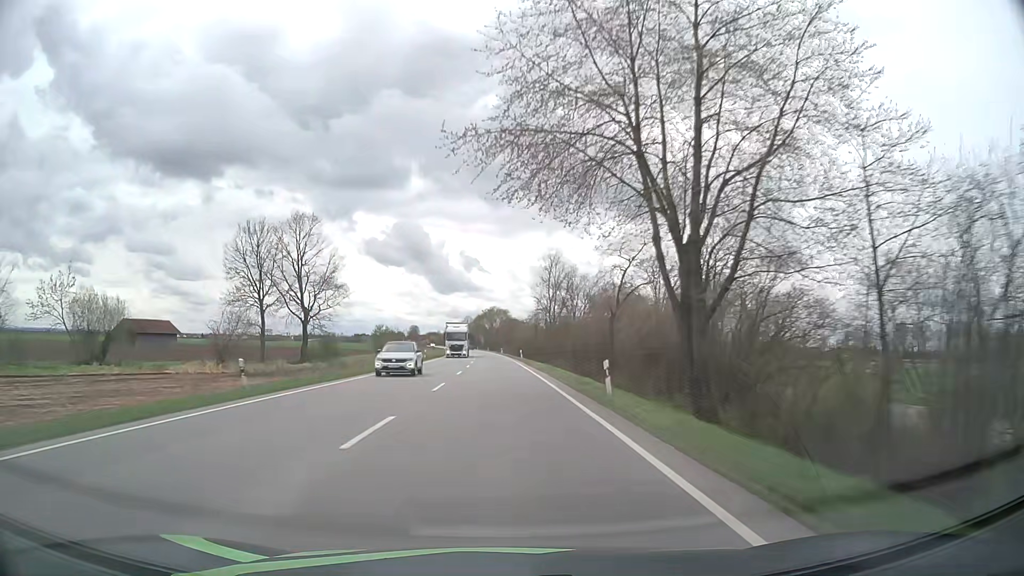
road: primary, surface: asphalt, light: Day
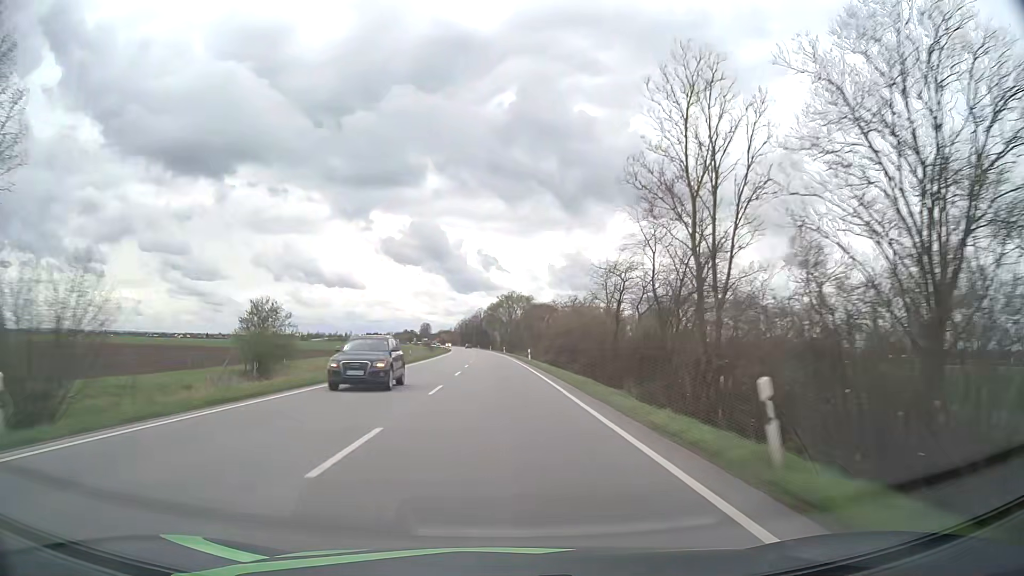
(-0.9, +61.4) m; -2°
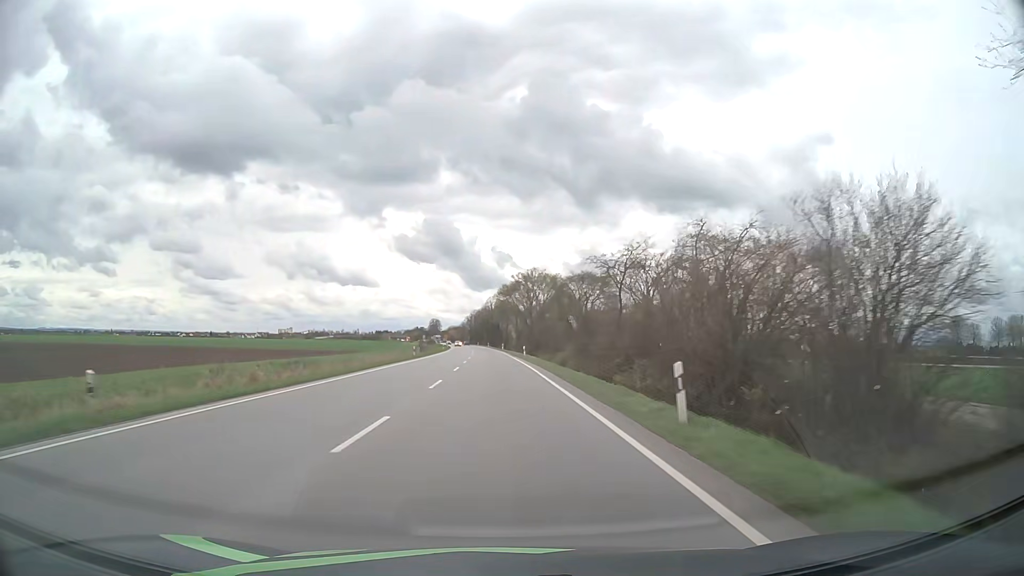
(-0.4, +46.2) m; -1°
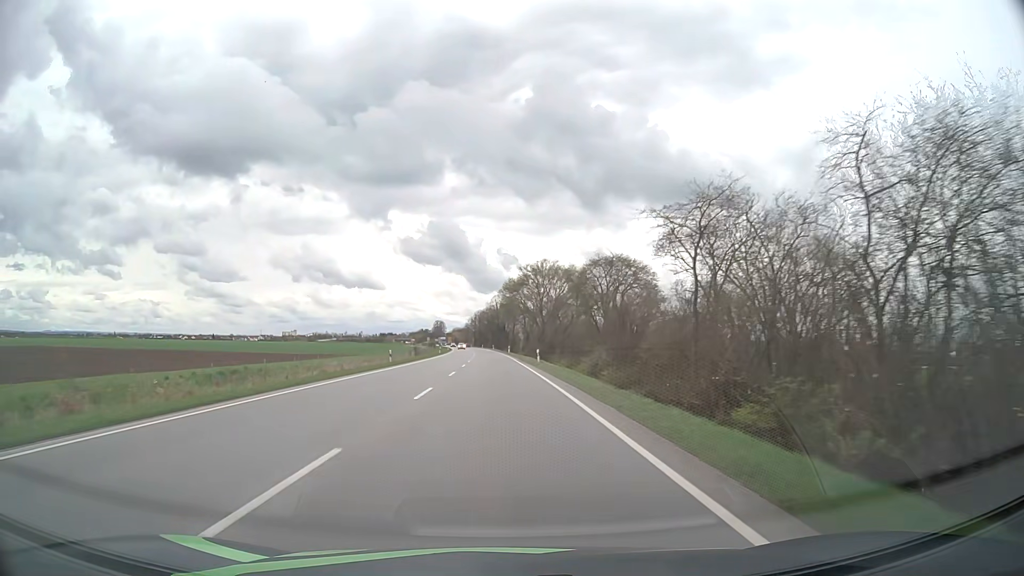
(-0.1, +15.4) m; 0°
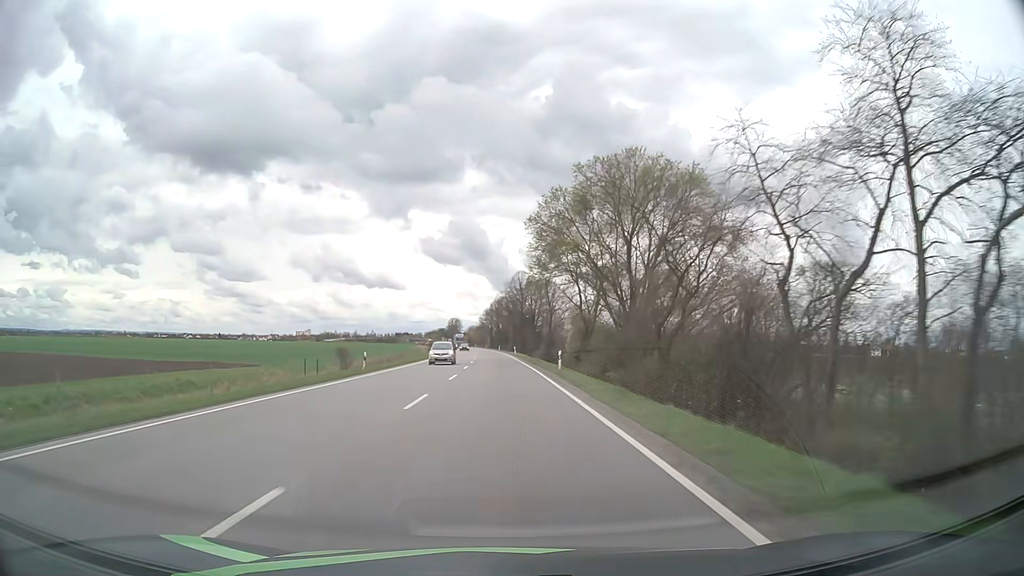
(-1.1, +61.9) m; -2°
